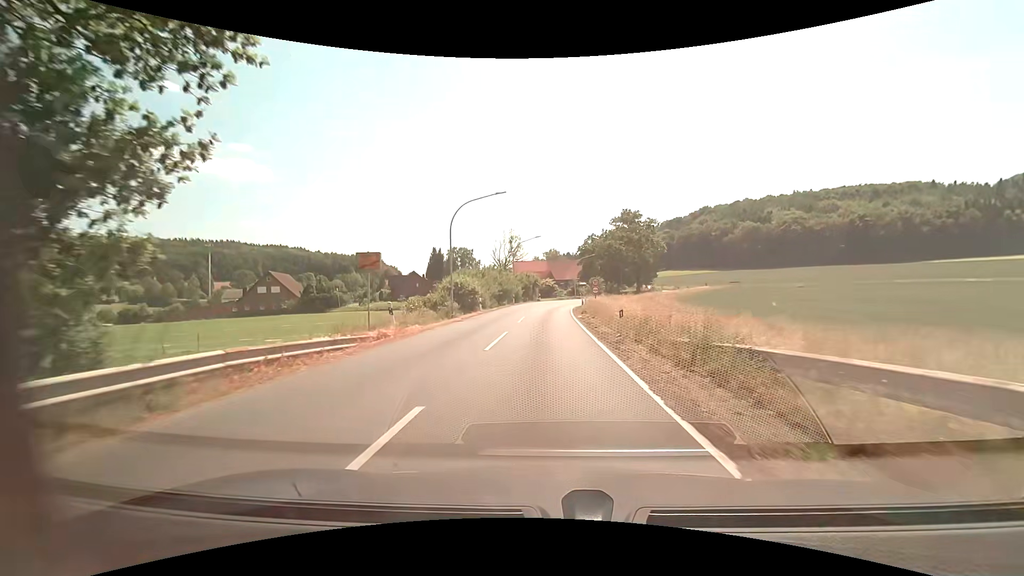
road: secondary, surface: asphalt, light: Day
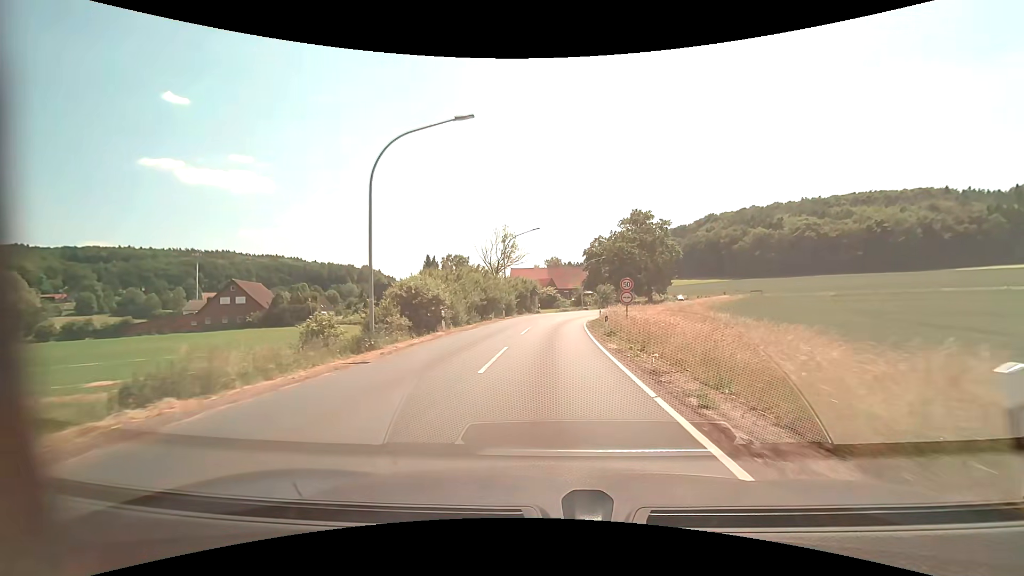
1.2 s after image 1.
(0.0, +14.1) m; 0°
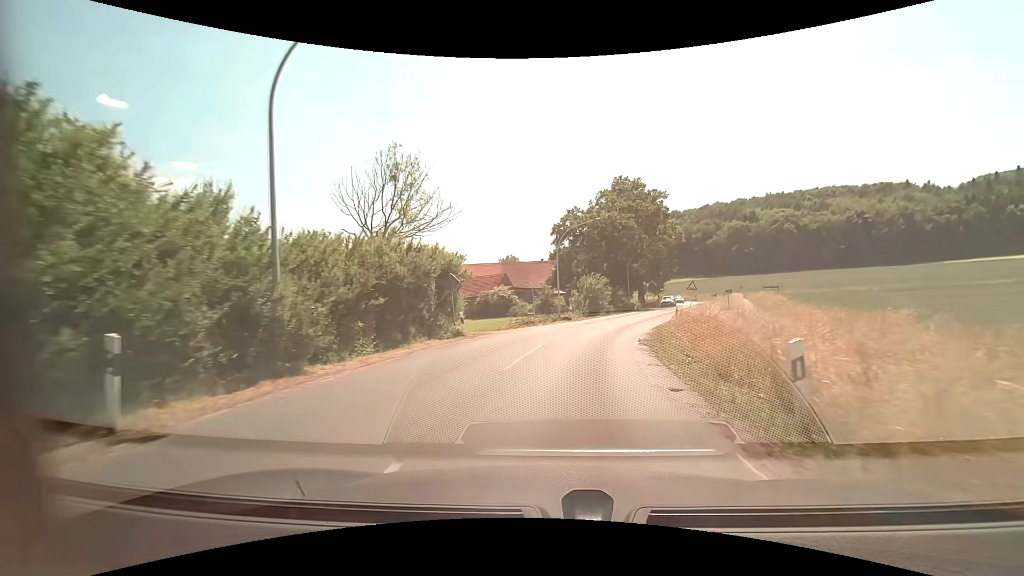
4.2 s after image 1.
(+0.8, +35.0) m; +4°
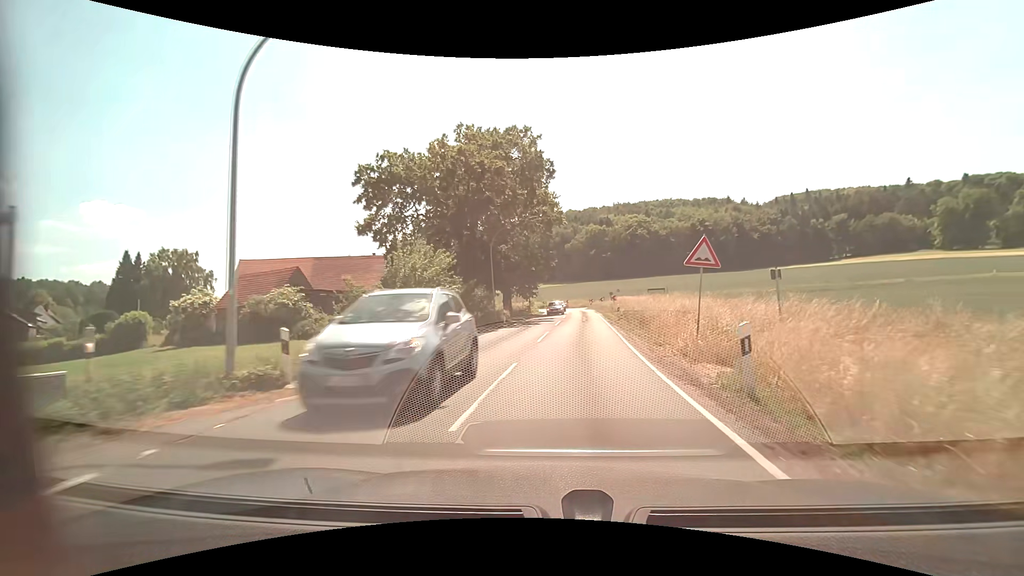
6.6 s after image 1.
(+3.5, +28.2) m; +16°
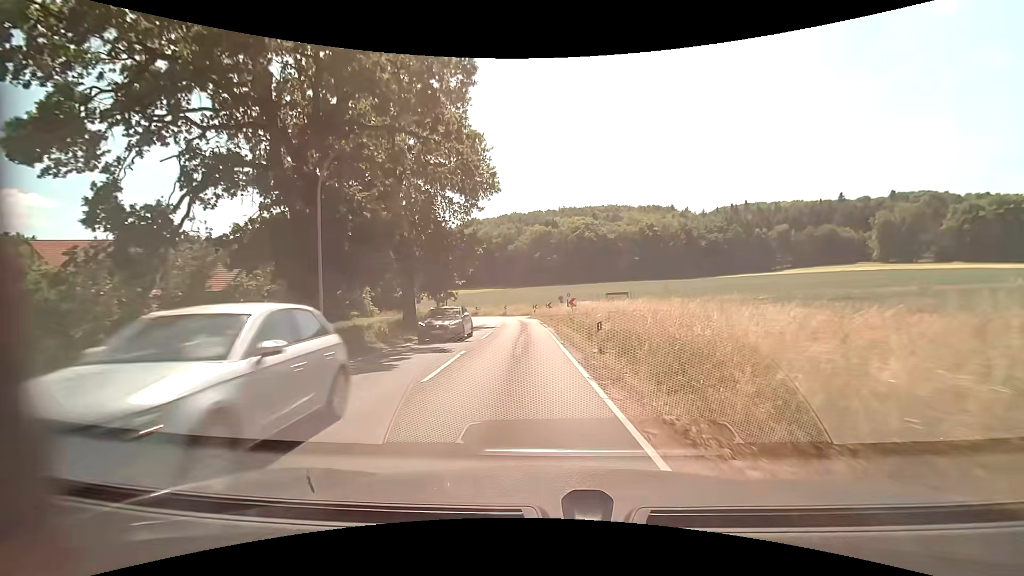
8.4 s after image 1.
(+1.7, +20.1) m; +7°
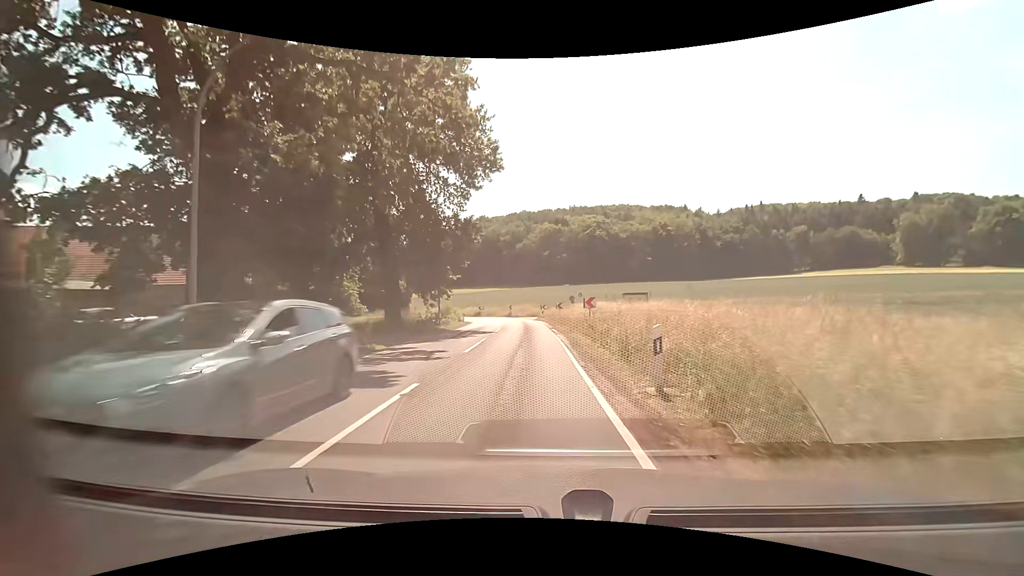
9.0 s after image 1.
(0.0, +6.5) m; -1°
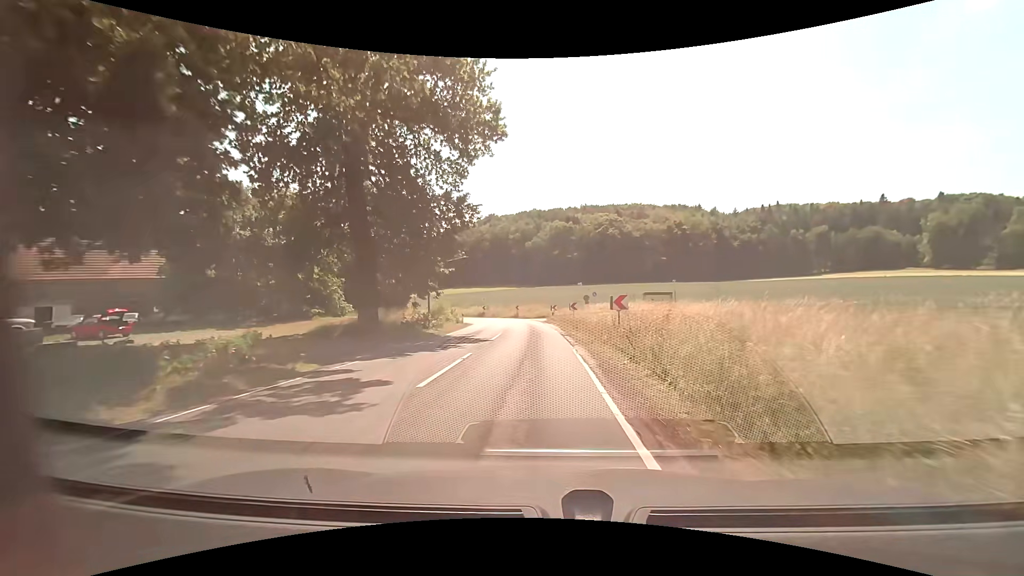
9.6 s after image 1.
(-0.1, +6.4) m; -1°
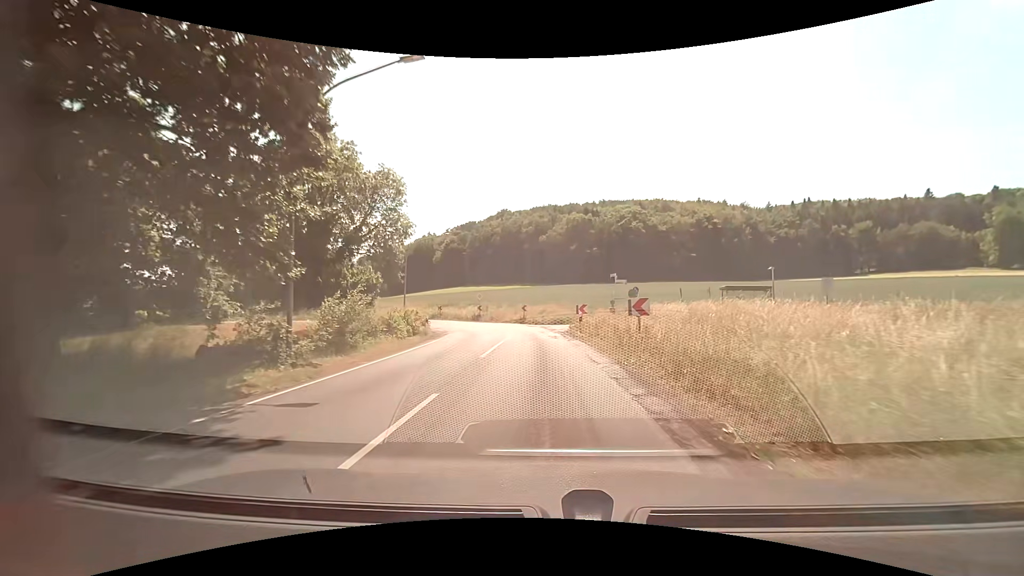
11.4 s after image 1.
(-0.4, +18.7) m; -2°
(0, +10) (0, +20) (-1, +30) (-3, +40) (-7, +49) (-13, +57) (-20, +64) (-26, +72) (-33, +79) (-40, +86) m
